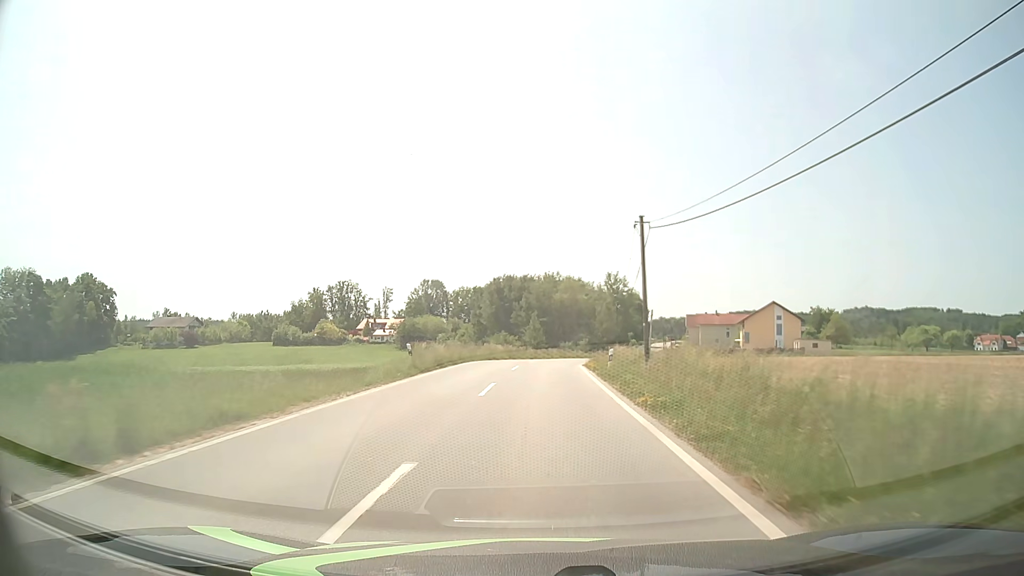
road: tertiary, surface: asphalt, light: Day
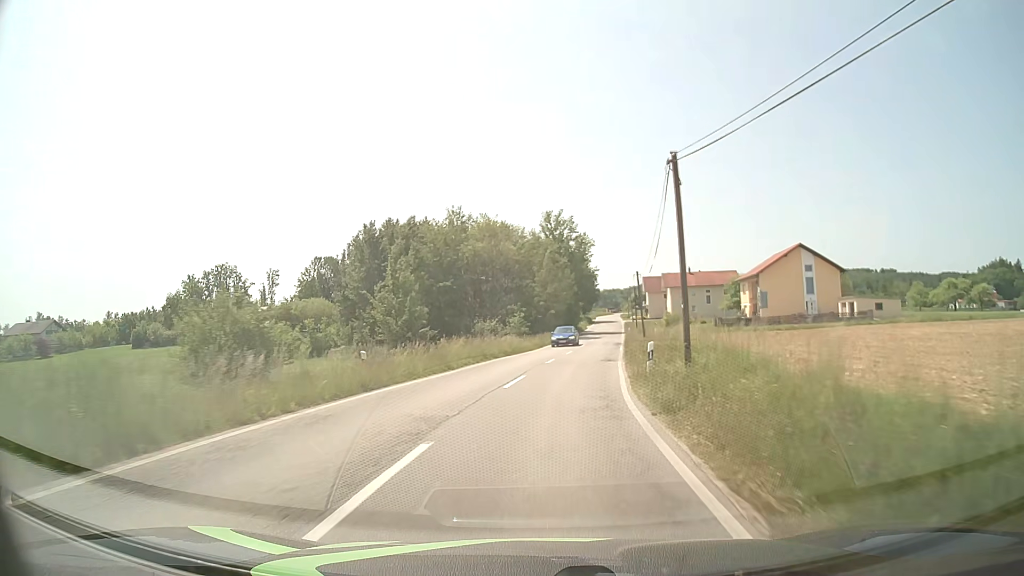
(+1.8, +46.6) m; +7°
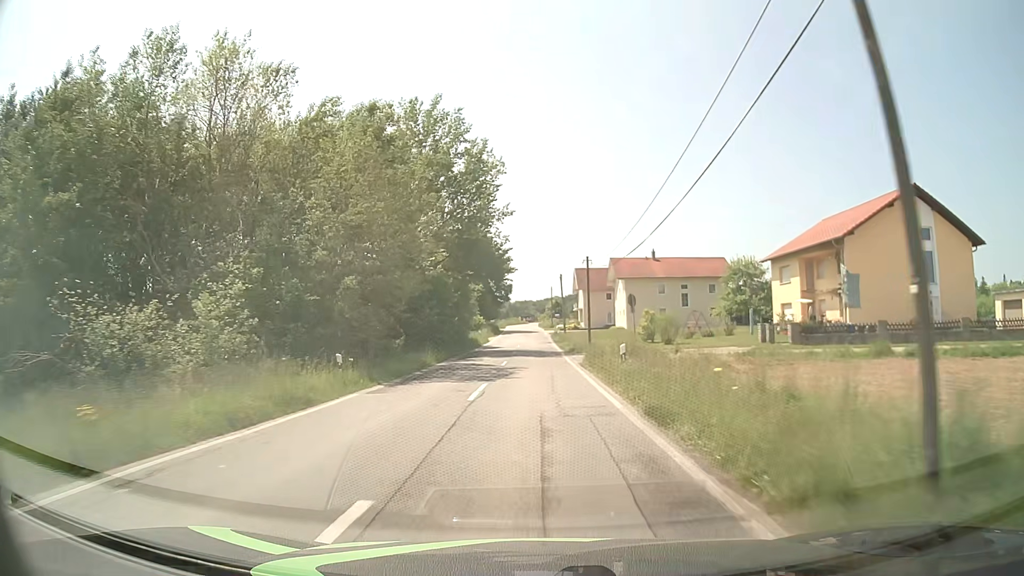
(+4.2, +46.2) m; +8°
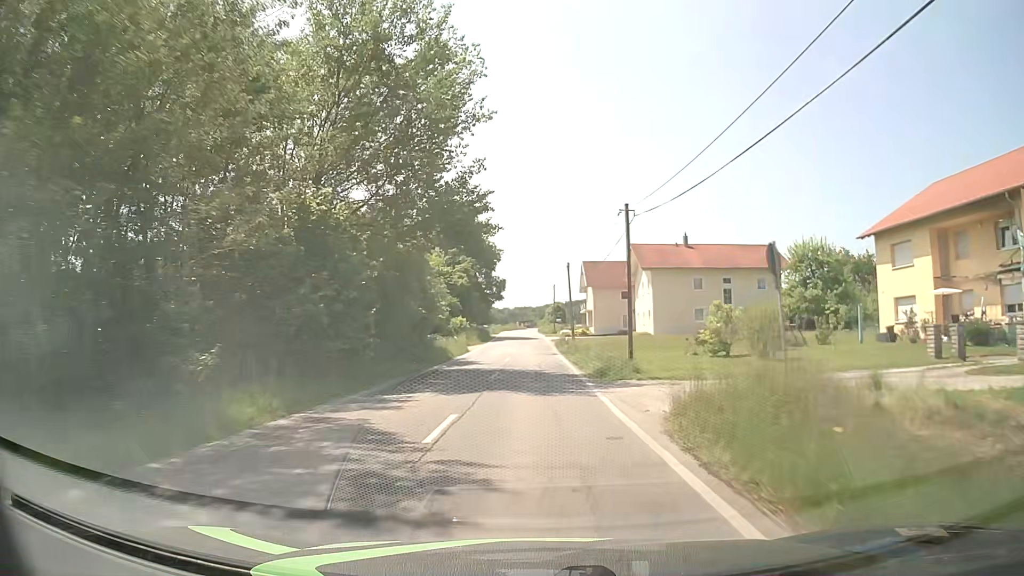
(0.0, +18.3) m; 0°
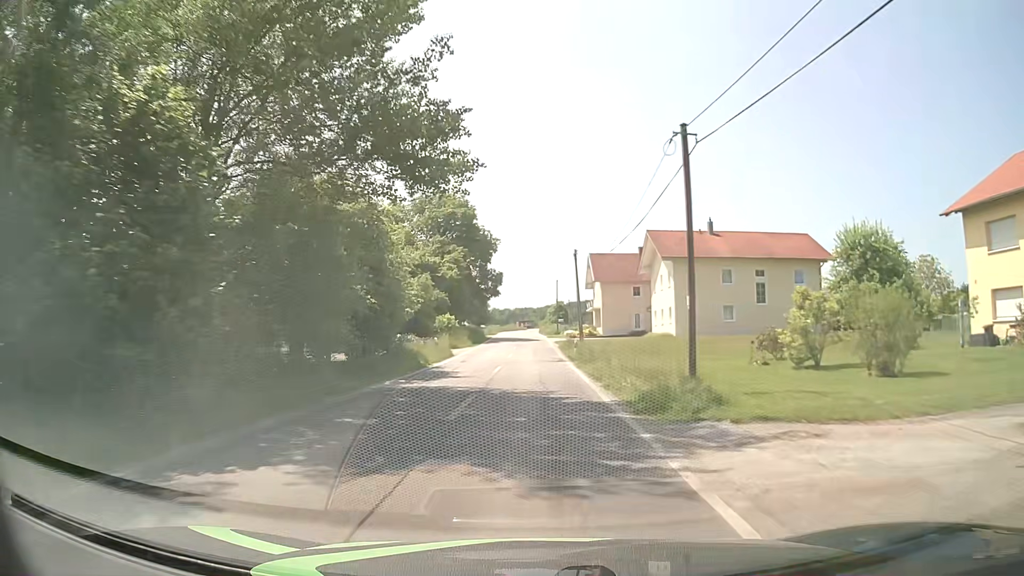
(0.0, +9.1) m; 0°
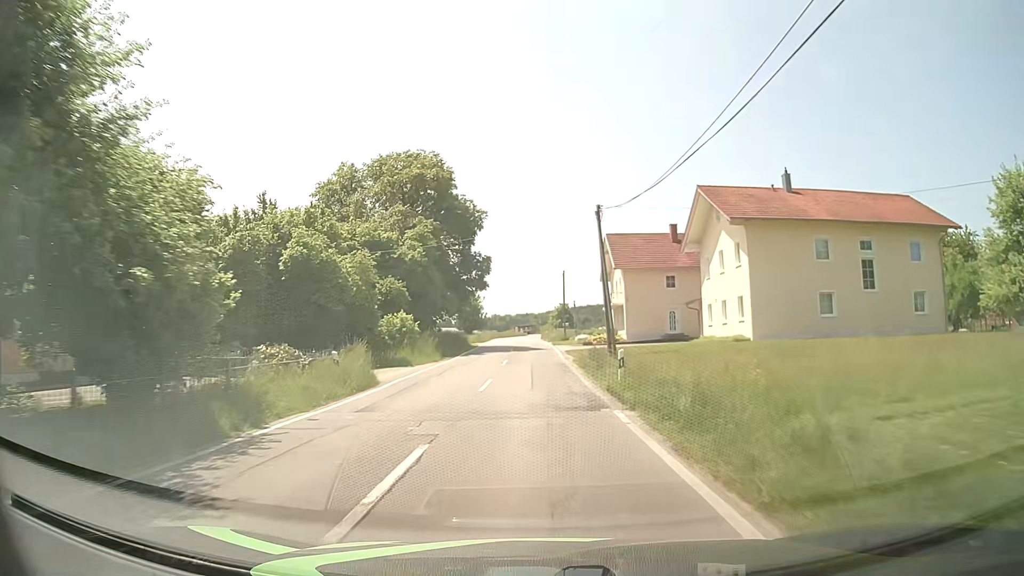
(0.0, +18.1) m; 0°
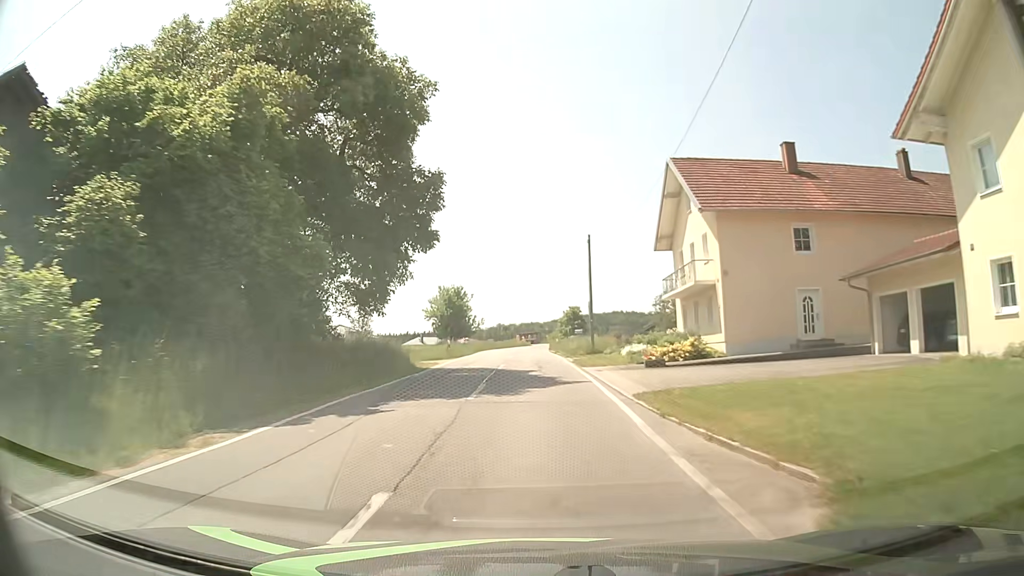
(-0.2, +27.0) m; 0°
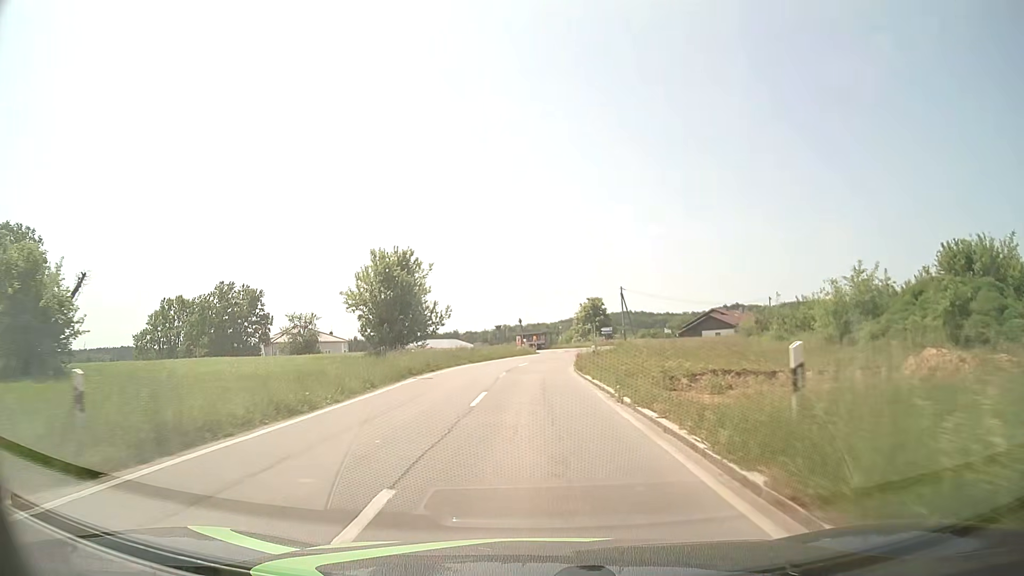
(-0.3, +35.8) m; -1°
(0, +10) (0, +20) (0, +30) (+1, +40) (+3, +50) (+6, +59) (+11, +68) (+18, +75) (+26, +81) (+34, +87) m
